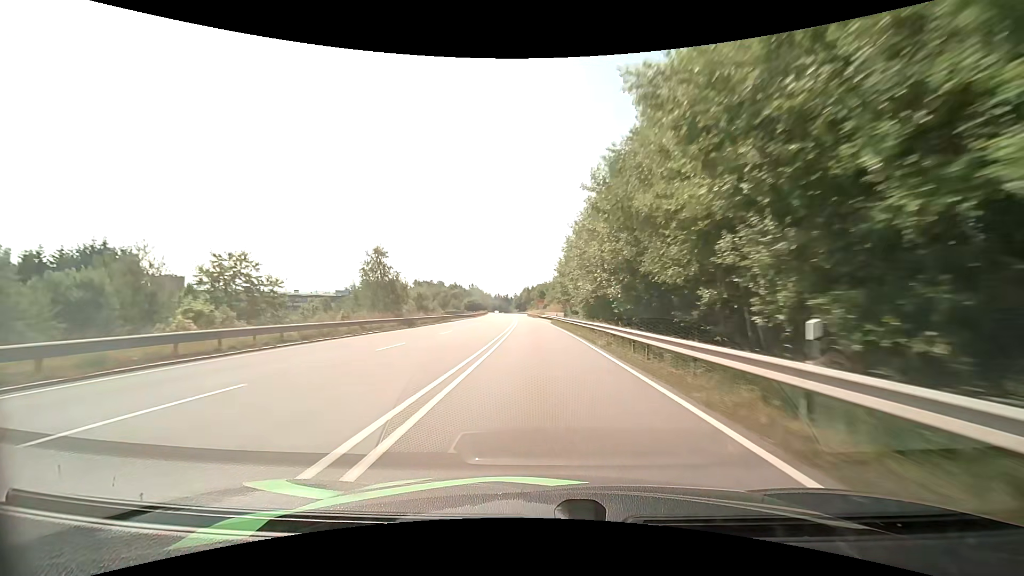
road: primary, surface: asphalt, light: Day
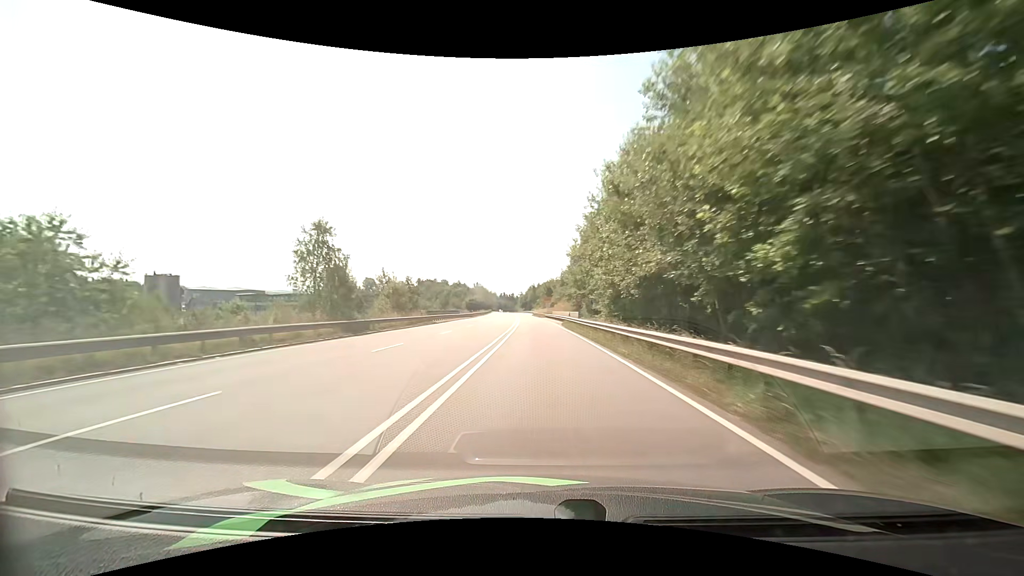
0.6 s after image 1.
(-0.1, +12.8) m; -1°
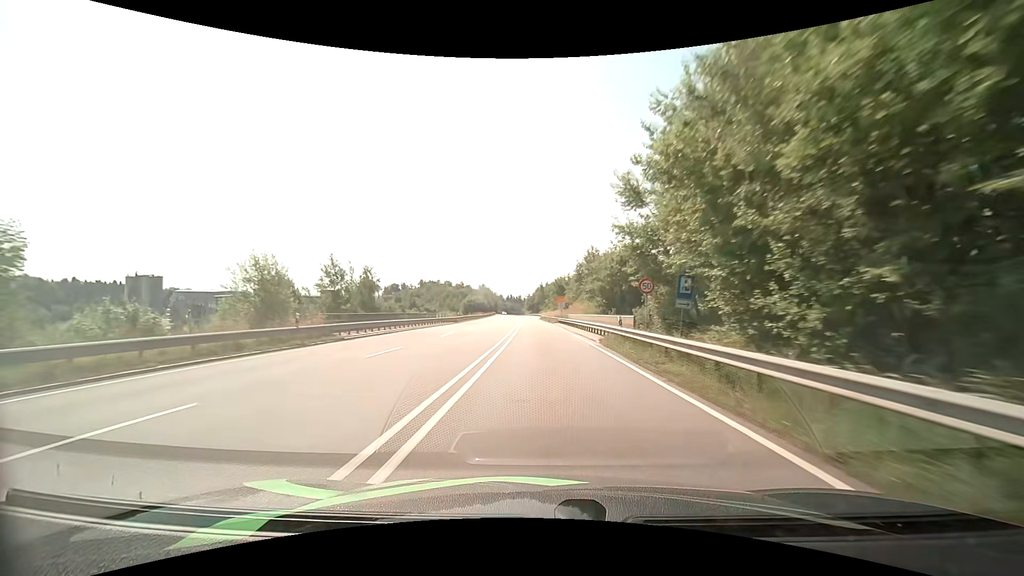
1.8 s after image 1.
(-0.1, +24.7) m; -1°
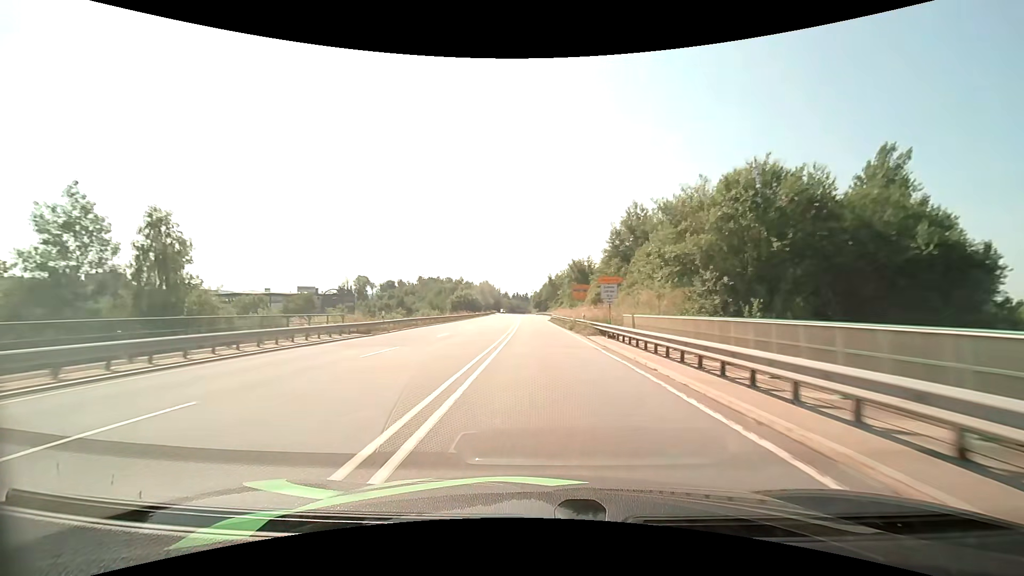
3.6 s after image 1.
(-0.3, +35.8) m; -1°
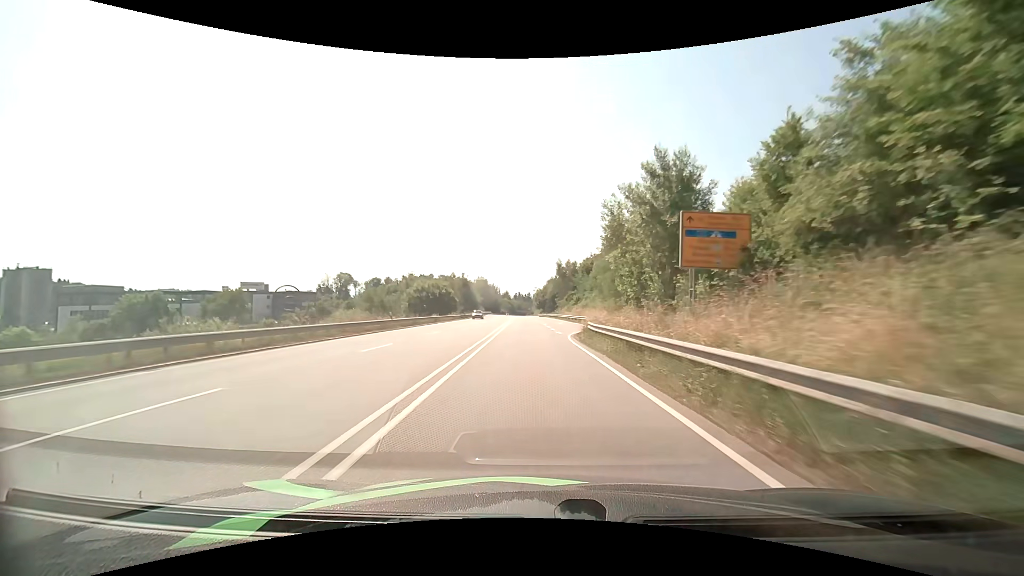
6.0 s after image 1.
(-0.5, +46.2) m; 0°
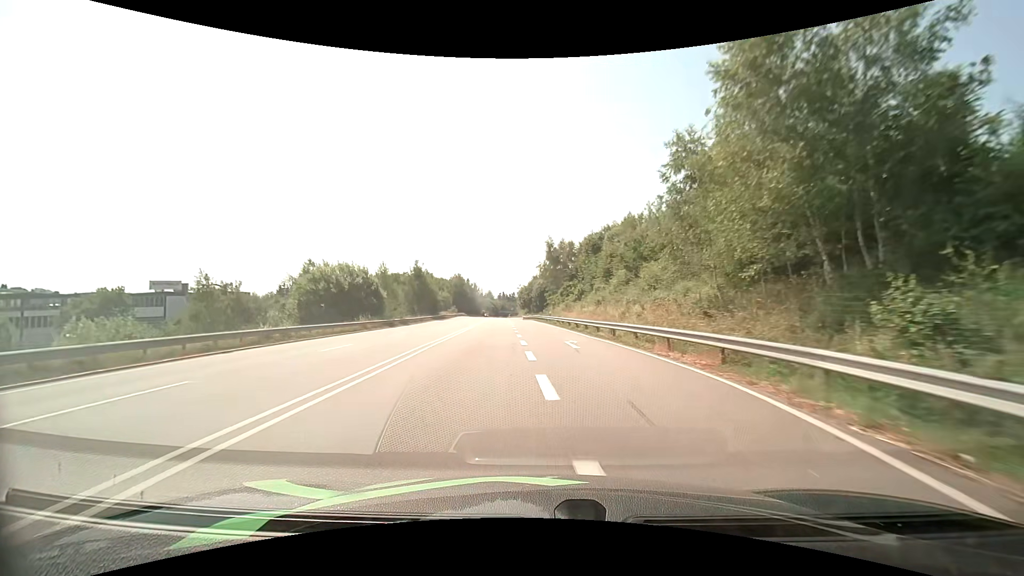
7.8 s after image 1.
(+0.4, +33.9) m; +2°
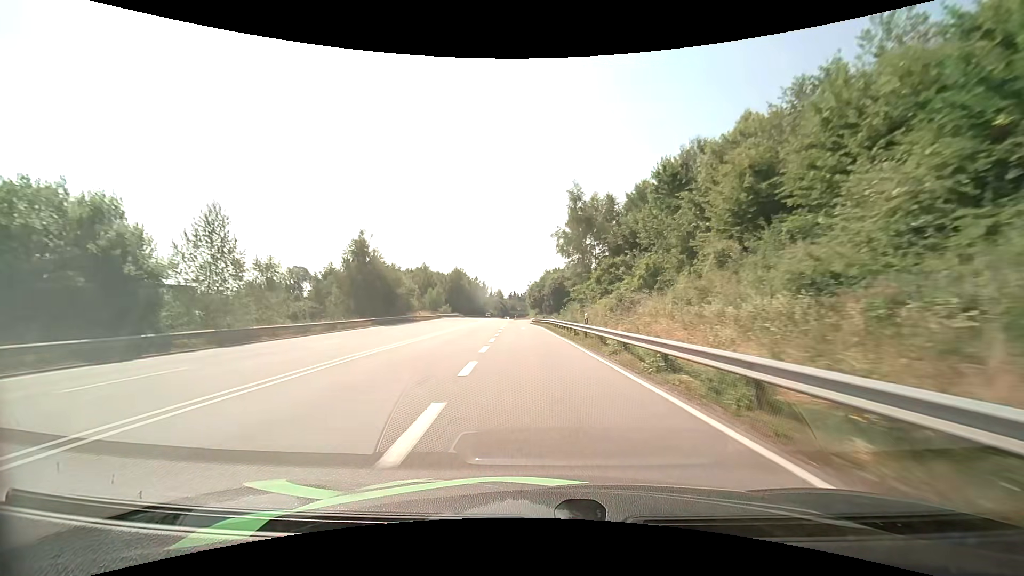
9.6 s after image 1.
(-0.4, +33.0) m; -2°
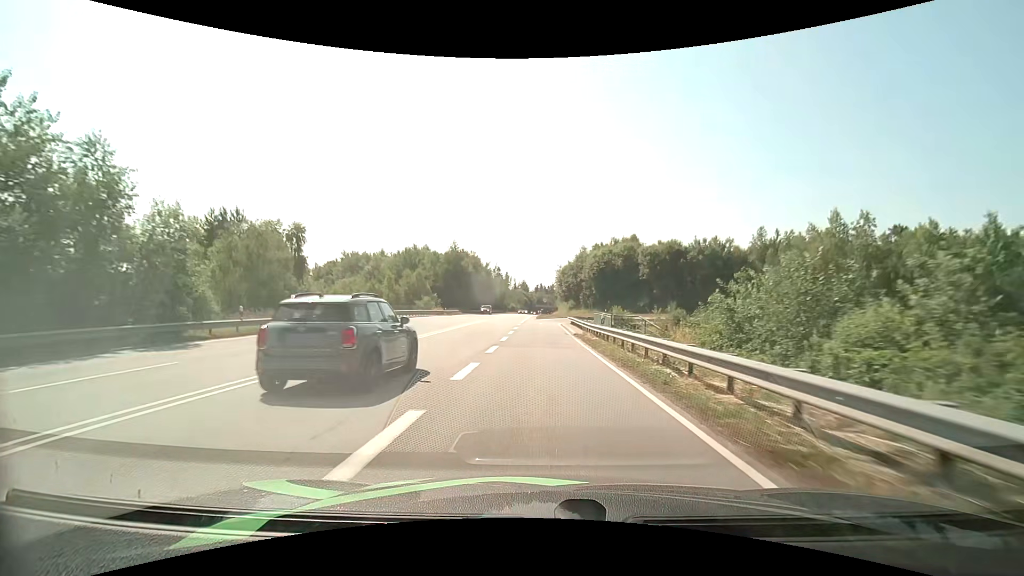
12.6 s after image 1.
(-1.6, +48.4) m; -3°
(0, +10) (0, +20) (0, +30) (0, +40) (+1, +50) (+3, +59) (+10, +67) (+19, +72) (+29, +73) (+39, +71) m
